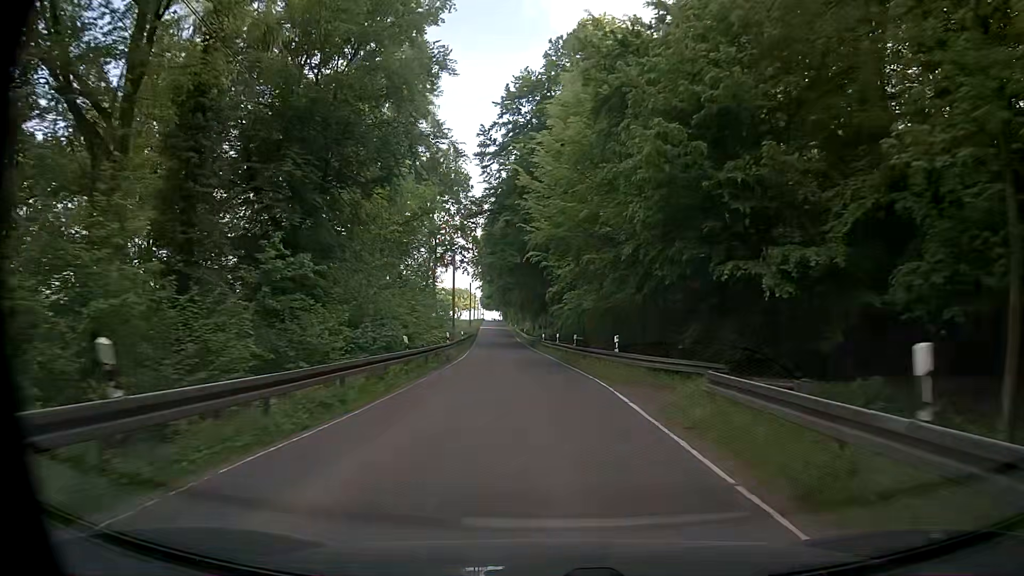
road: tertiary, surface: asphalt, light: Day
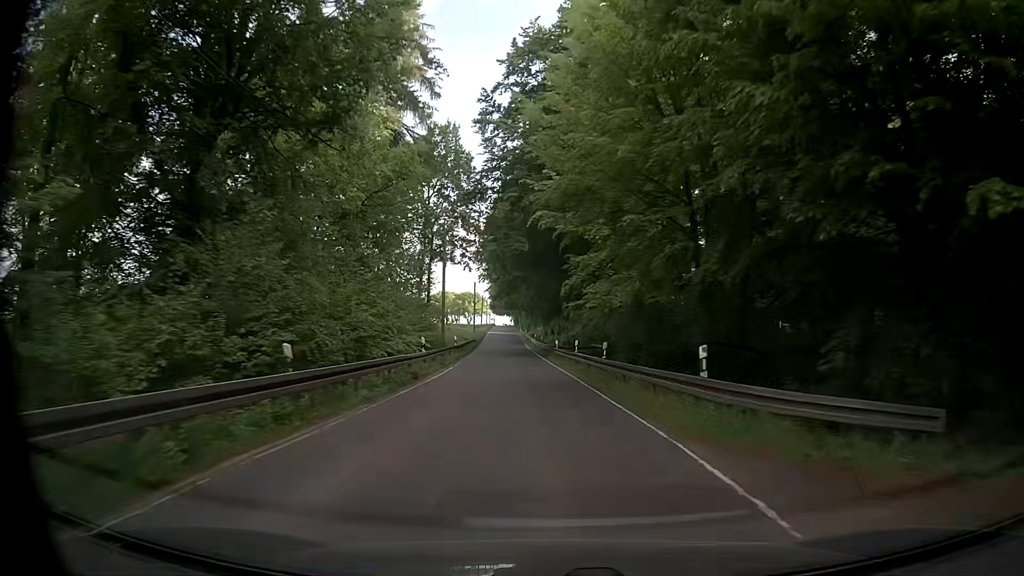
(-0.1, +10.7) m; -2°
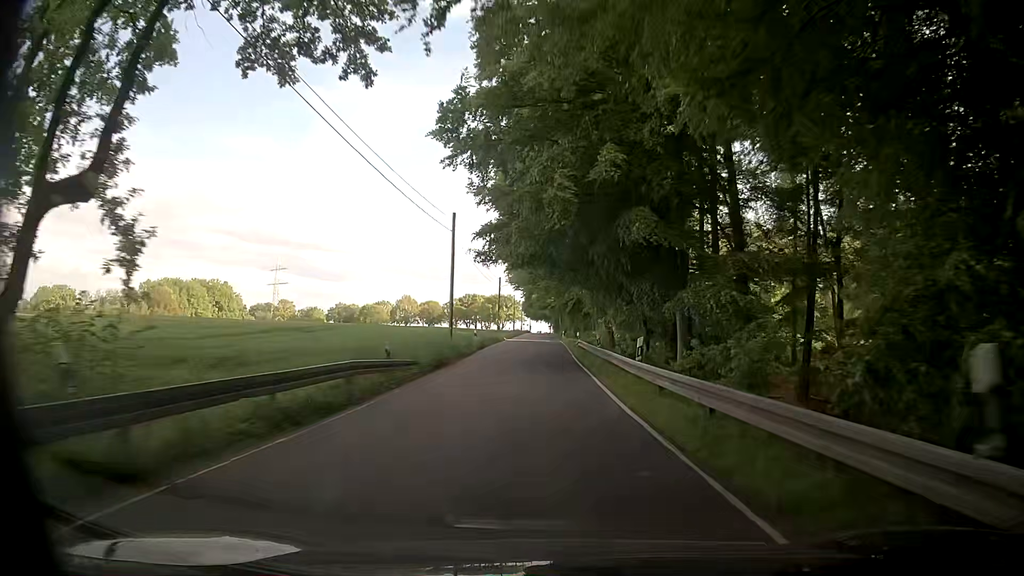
(-2.5, +53.1) m; -3°
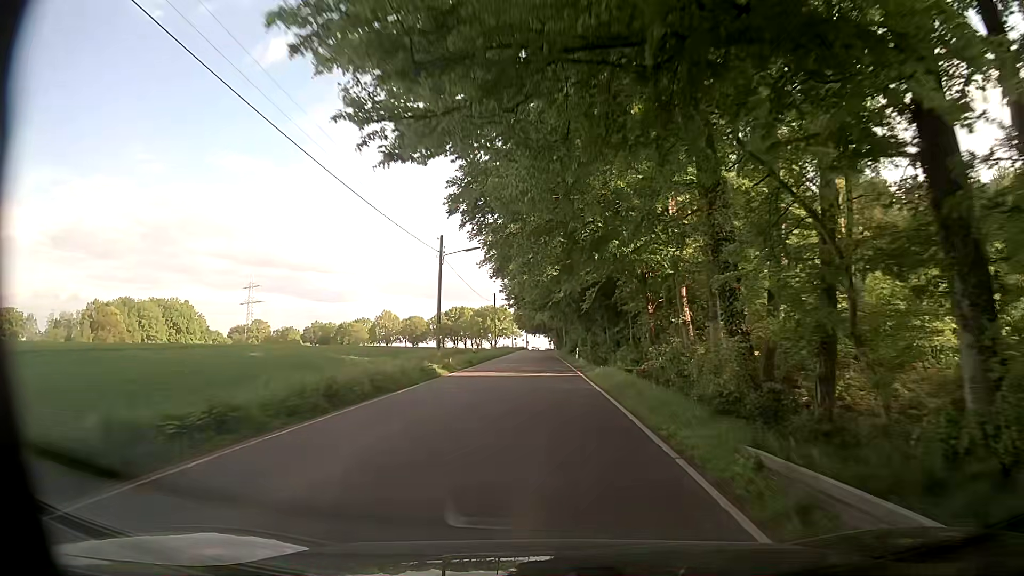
(+0.1, +43.3) m; 0°
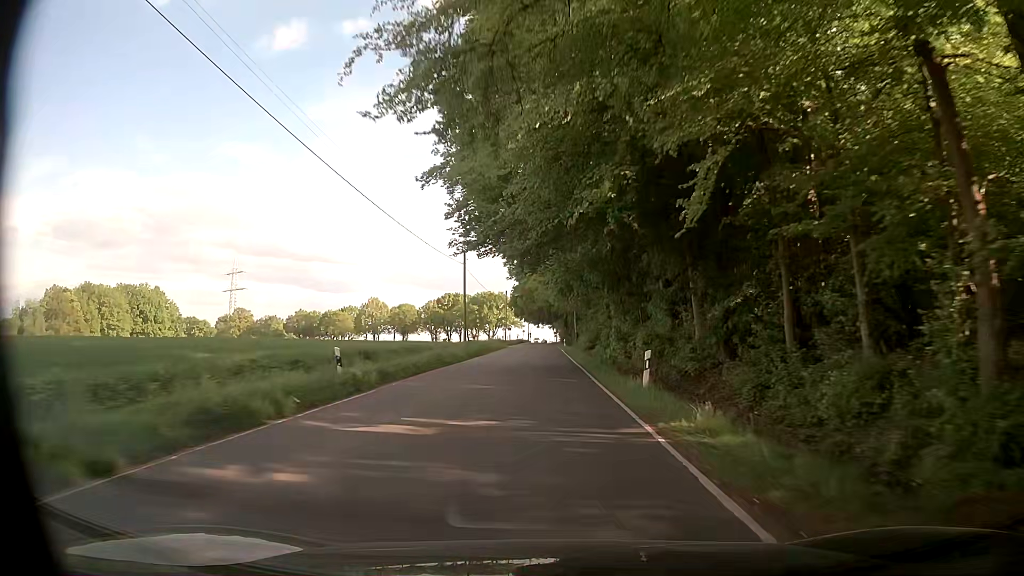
(-0.2, +32.8) m; 0°
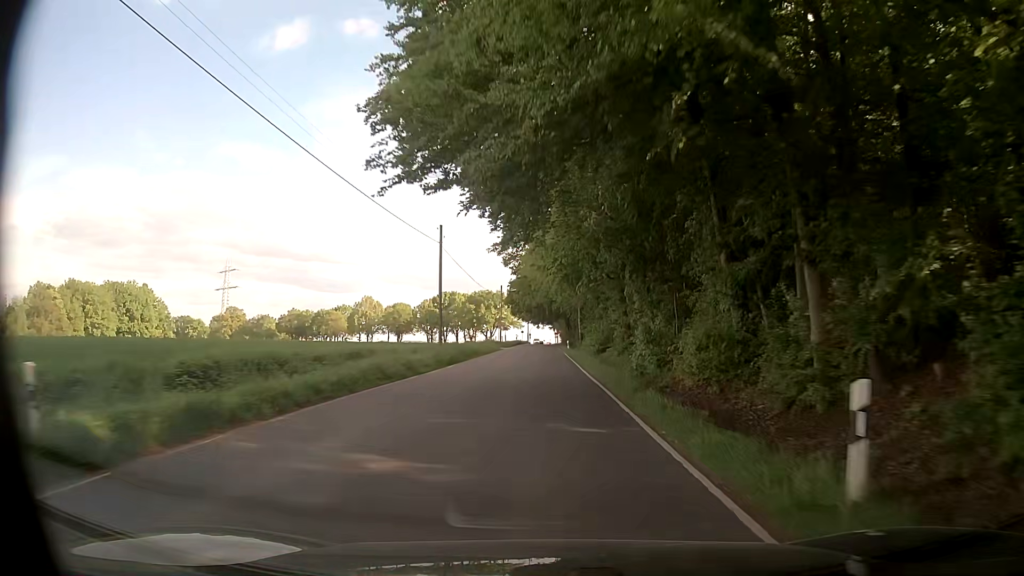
(-0.1, +11.0) m; -1°
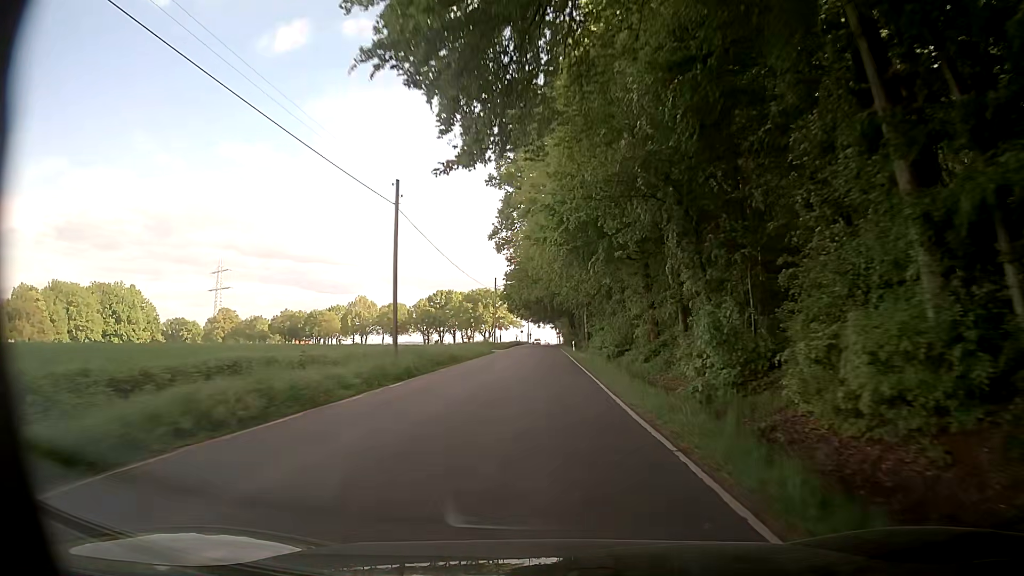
(0.0, +11.1) m; 0°
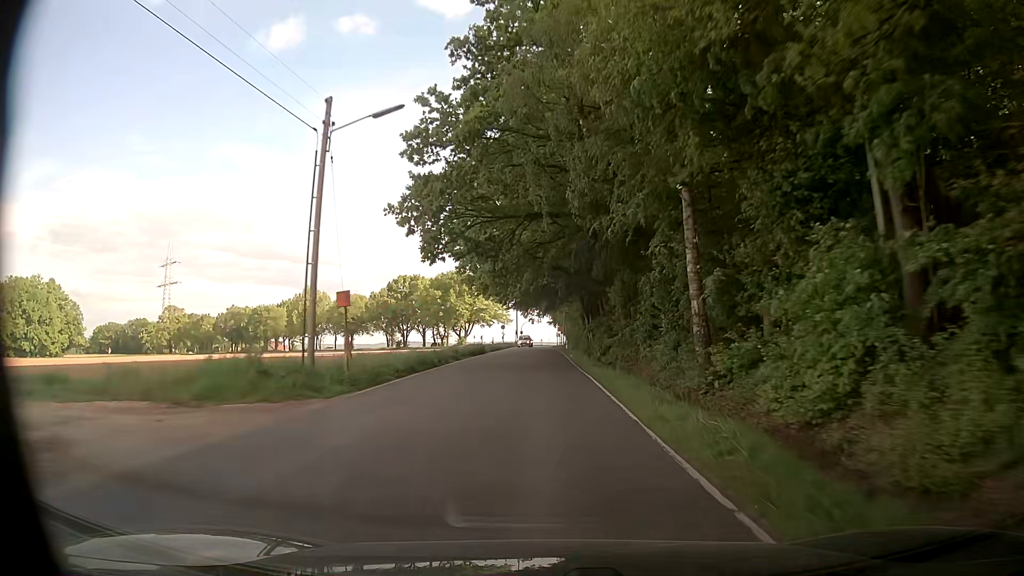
(+0.4, +55.5) m; +1°
(0, +10) (0, +20) (0, +30) (0, +40) (0, +50) (0, +60) (-1, +70) (-1, +80) (-1, +90) (-1, +100) m
